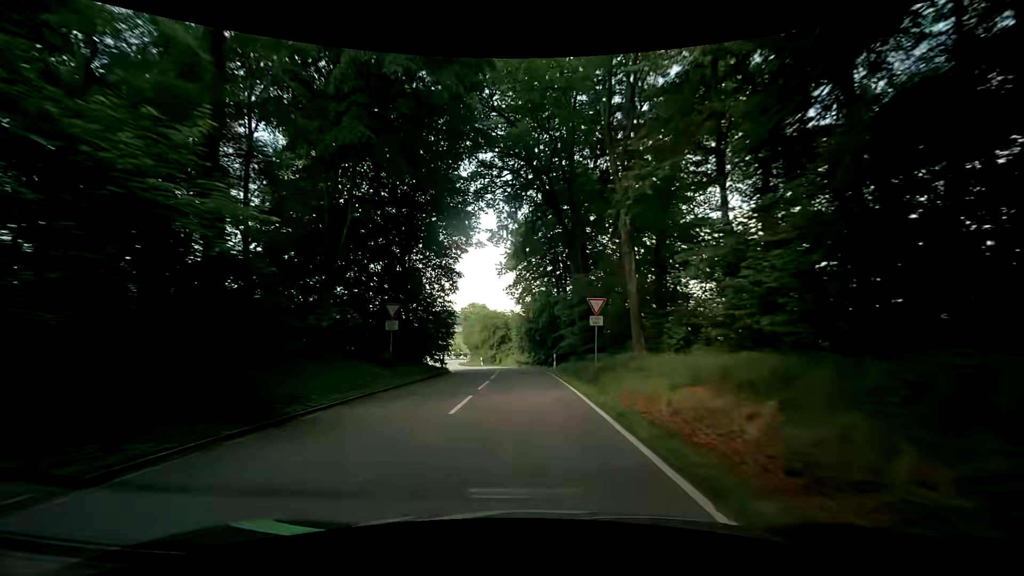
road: secondary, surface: asphalt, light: Day
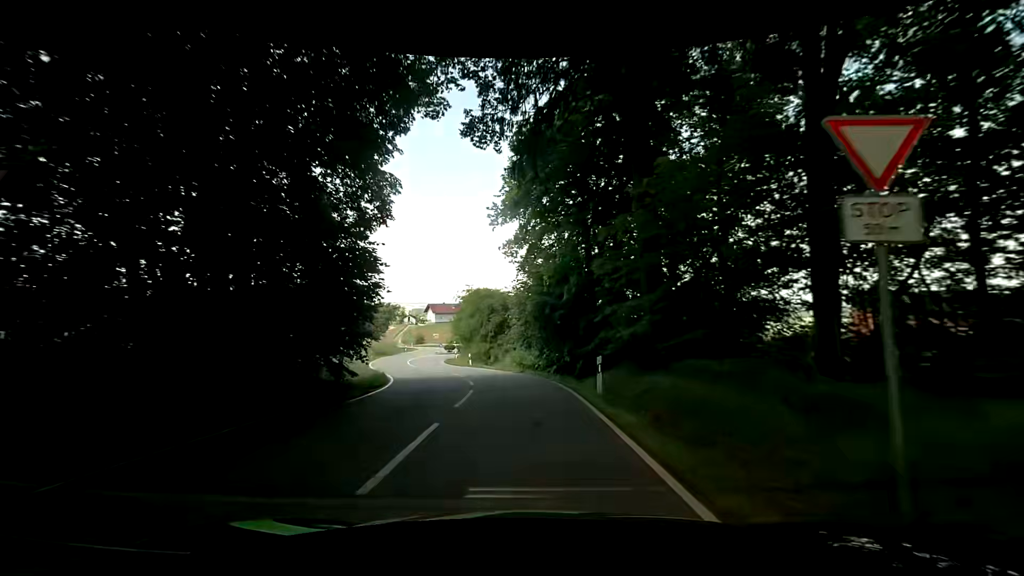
(-0.3, +17.3) m; -2°
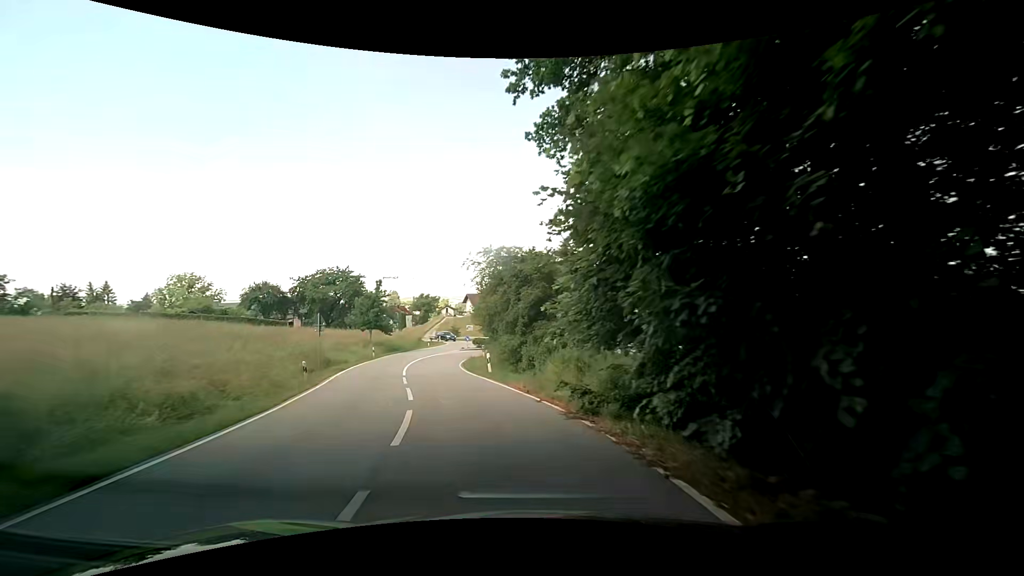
(-0.2, +15.5) m; -4°
(0, +10) (-3, +20) (-5, +29) (-7, +39) (-7, +49) (0, +57) (+9, +58) (+18, +52) (+26, +47) (+34, +41) m
